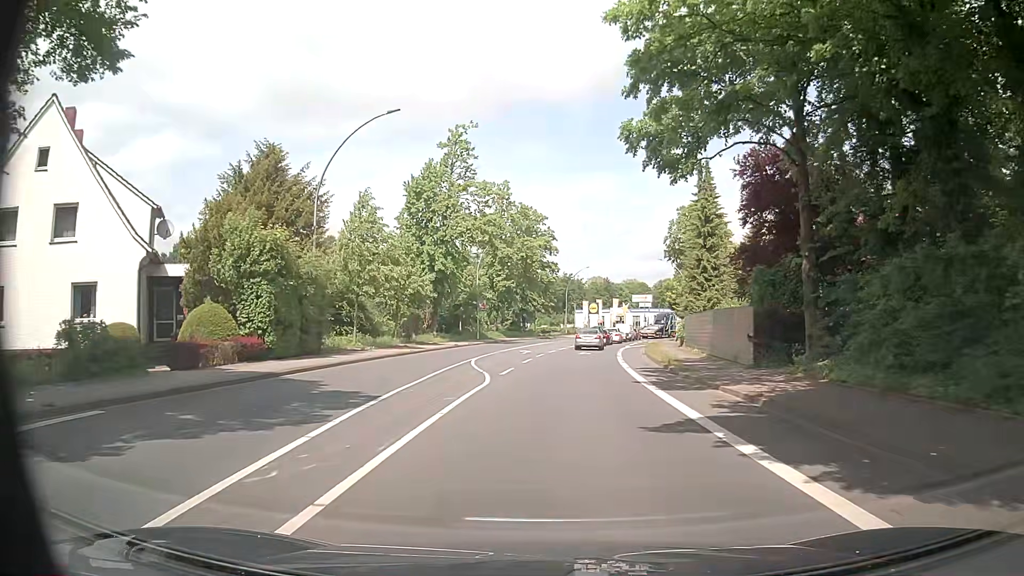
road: primary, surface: asphalt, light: Day
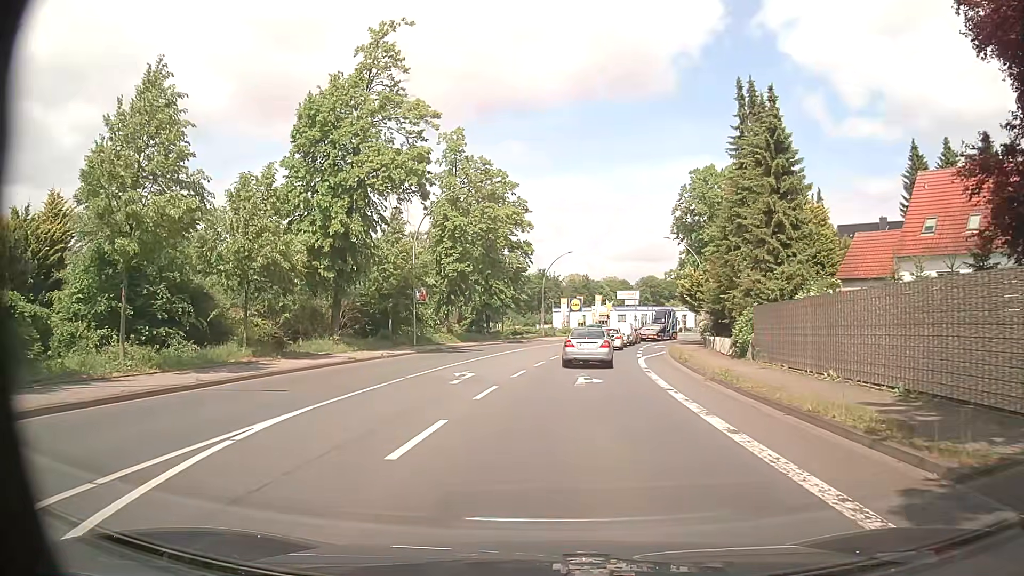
(+0.4, +19.5) m; +2°
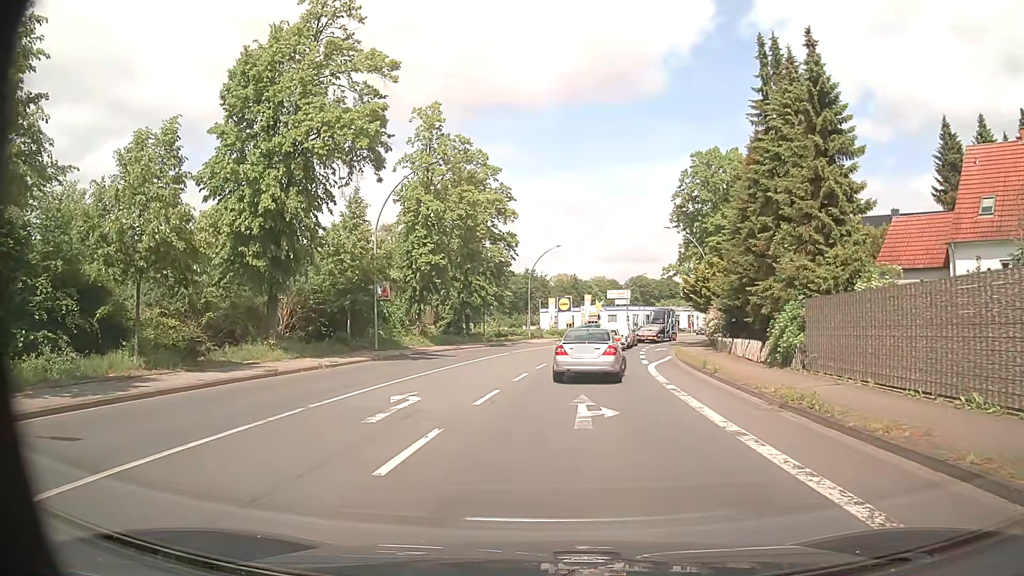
(+0.1, +6.4) m; +1°
